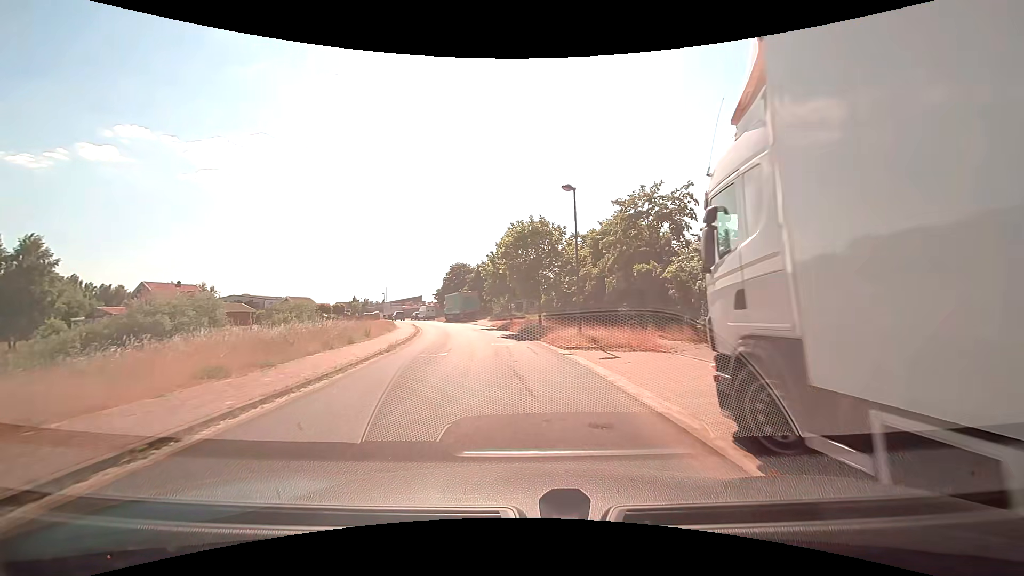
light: Day
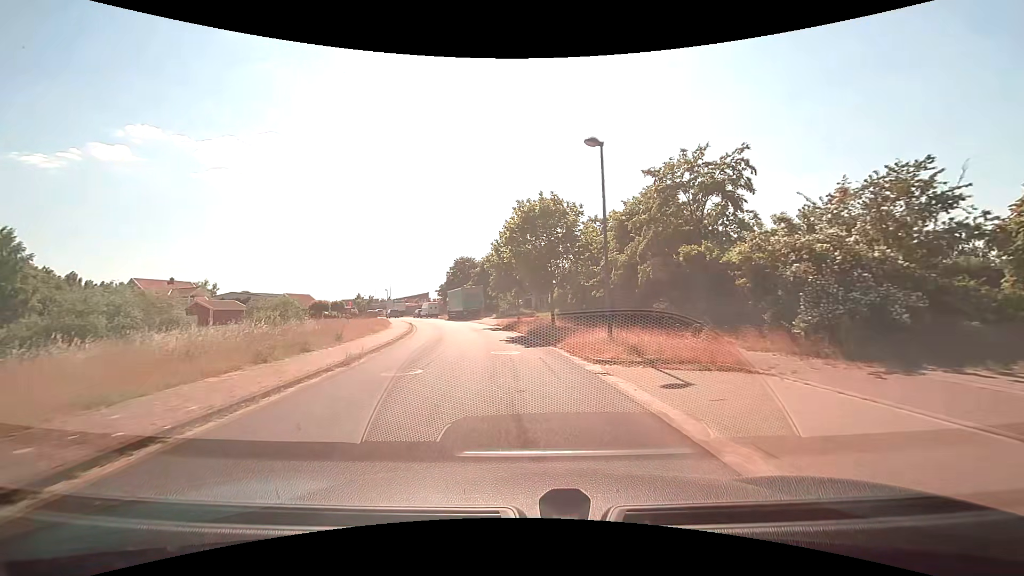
(0.0, +5.3) m; 0°
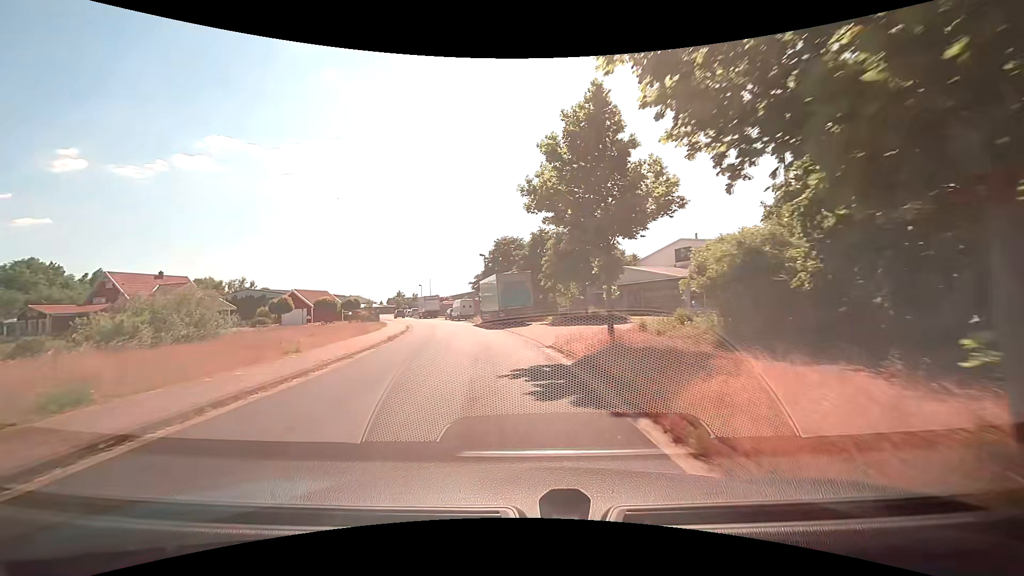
(-1.3, +22.4) m; -7°
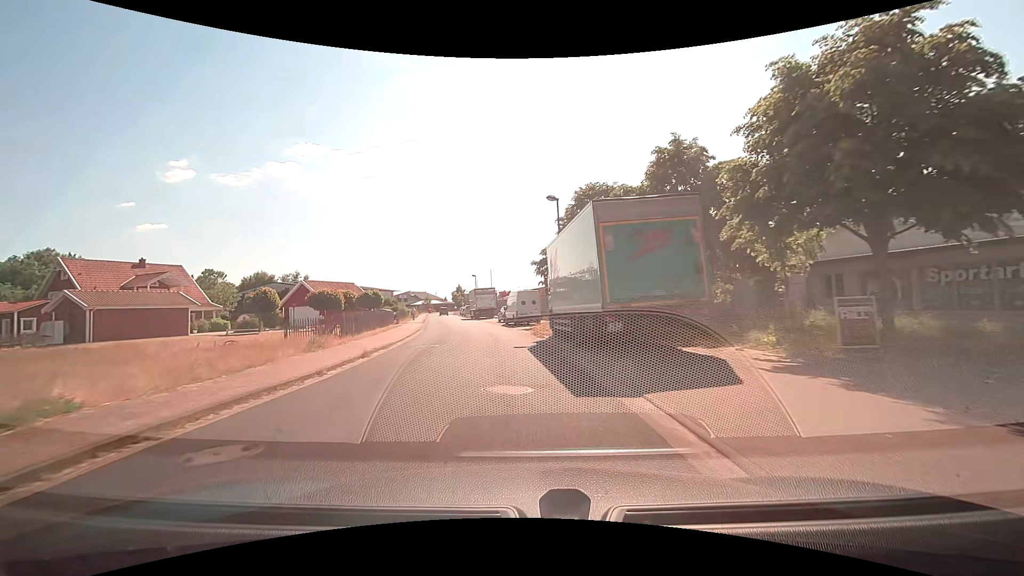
(-1.7, +24.1) m; -8°
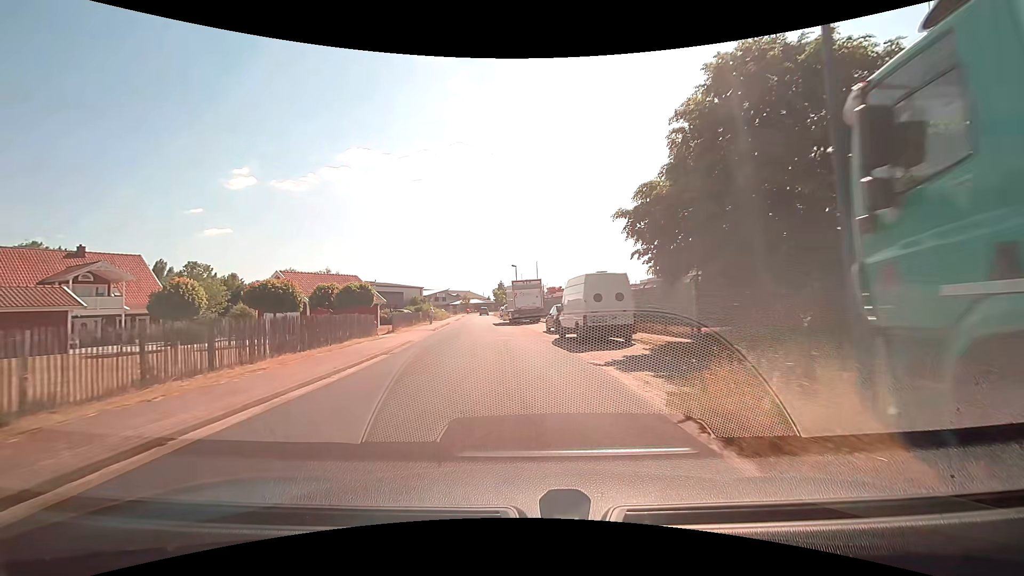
(-0.8, +18.2) m; -5°
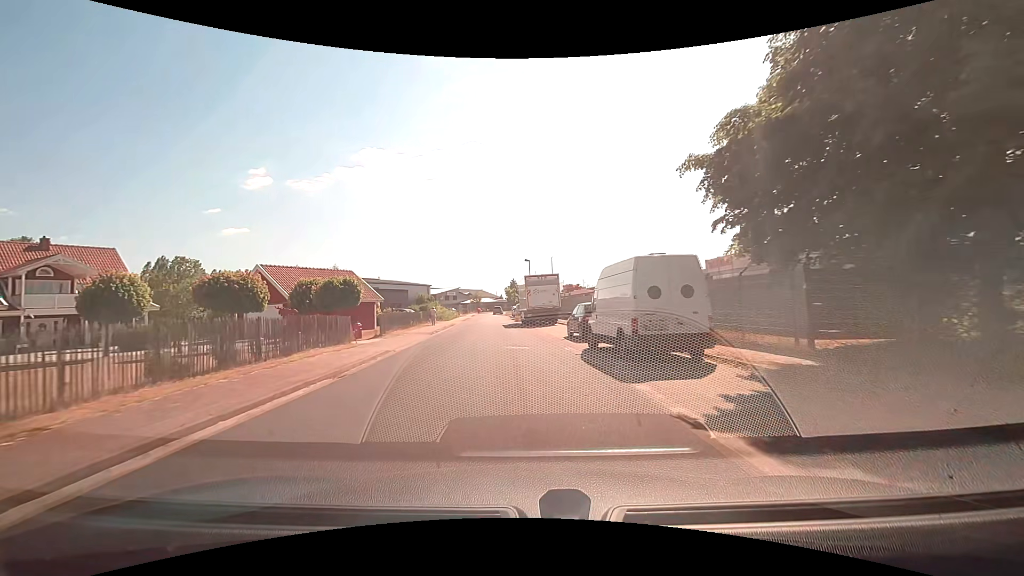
(-0.1, +5.9) m; -2°
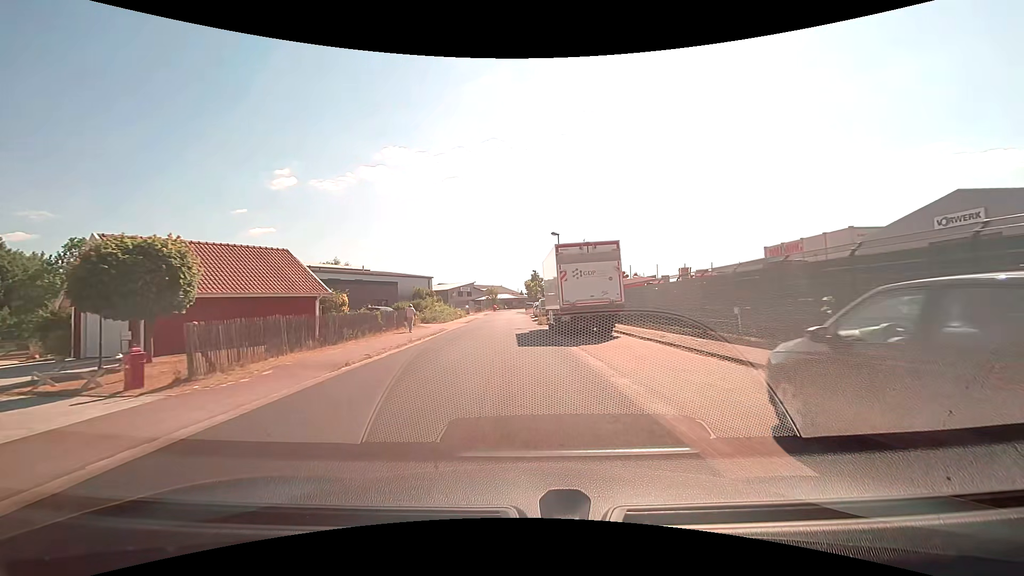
(-0.3, +17.3) m; -4°
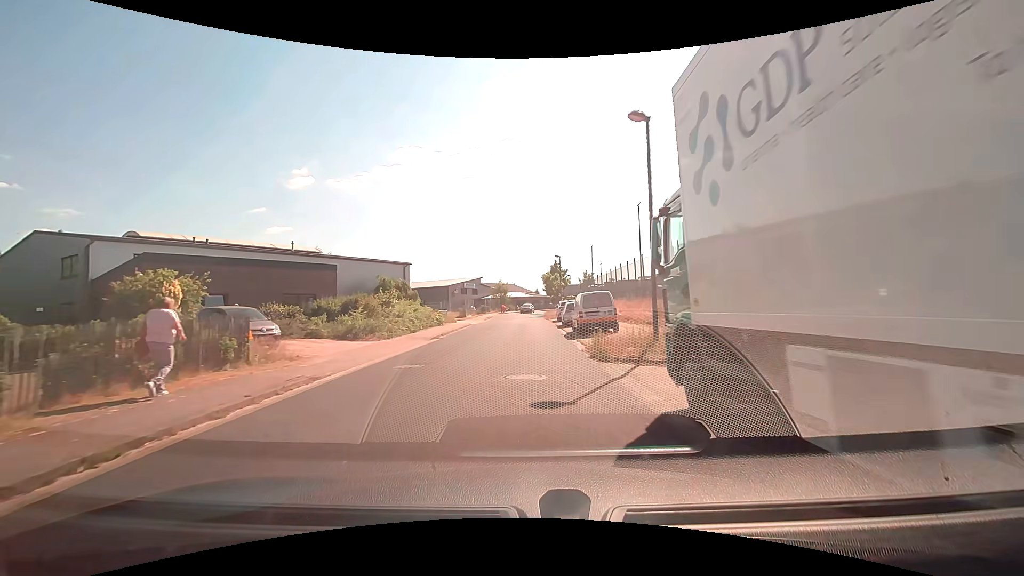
(+0.1, +22.2) m; -1°
(0, +10) (0, +20) (+1, +30) (+1, +40) (+1, +50) (+1, +60) (+2, +70) (+3, +80) (+6, +90) (+10, +99) m
